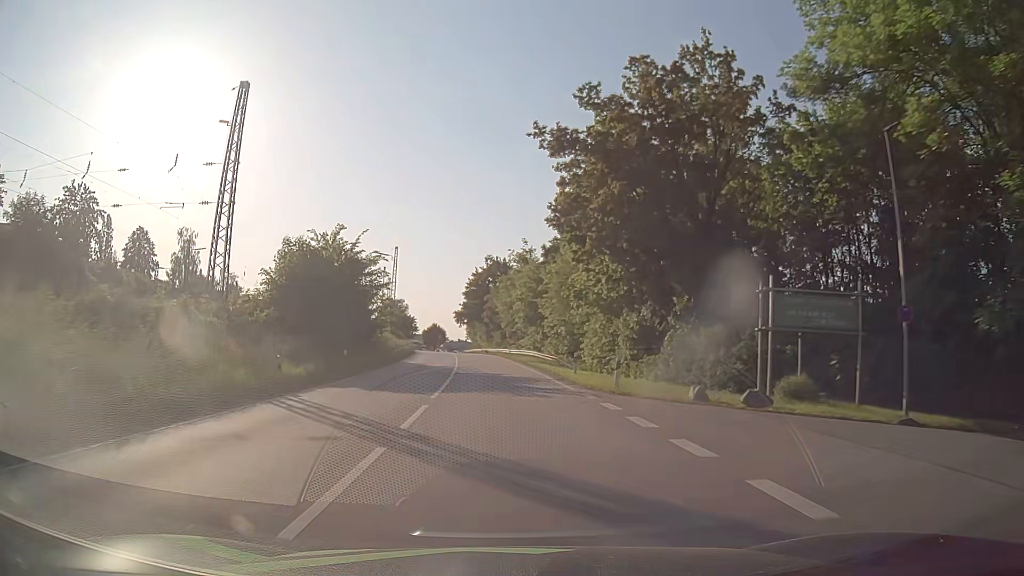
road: primary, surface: asphalt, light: Day
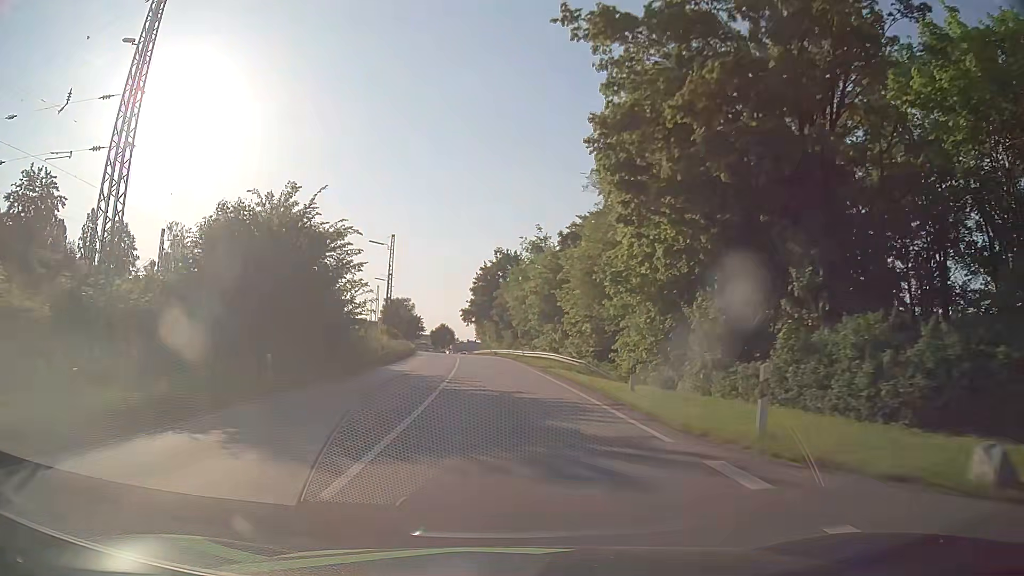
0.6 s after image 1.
(-0.1, +10.8) m; -1°
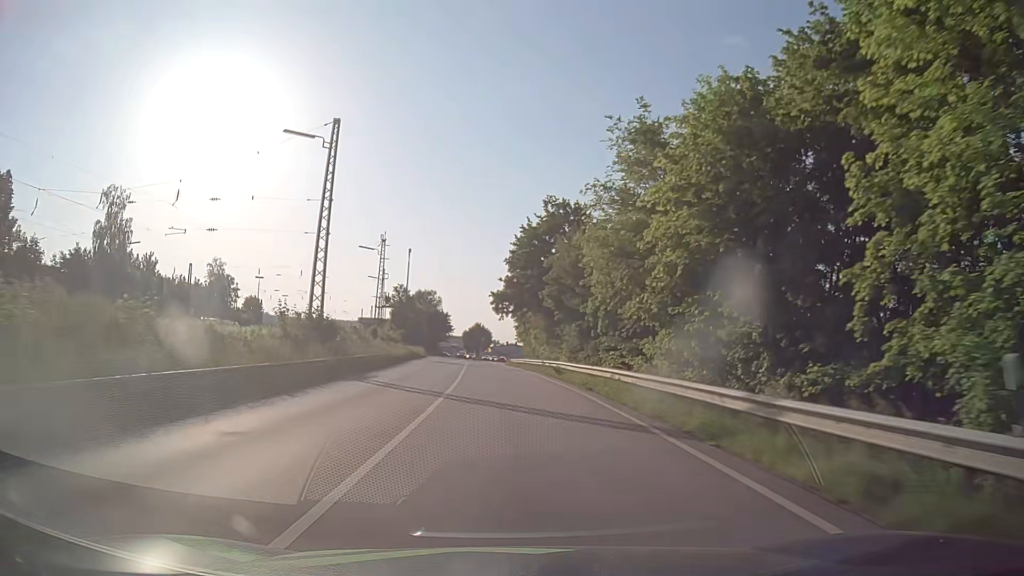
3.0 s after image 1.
(-1.3, +43.0) m; -3°
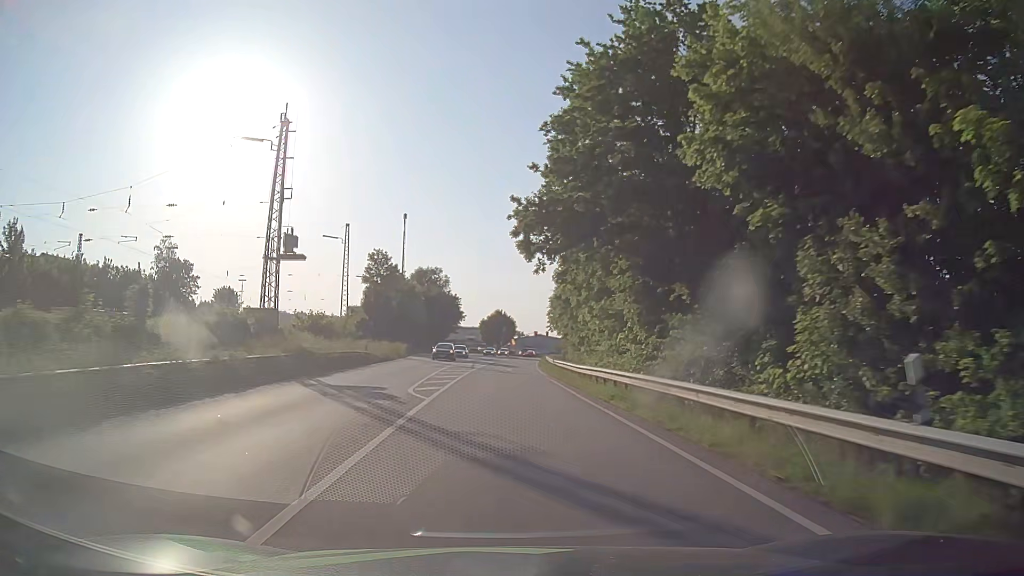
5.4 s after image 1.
(-0.8, +43.1) m; -1°
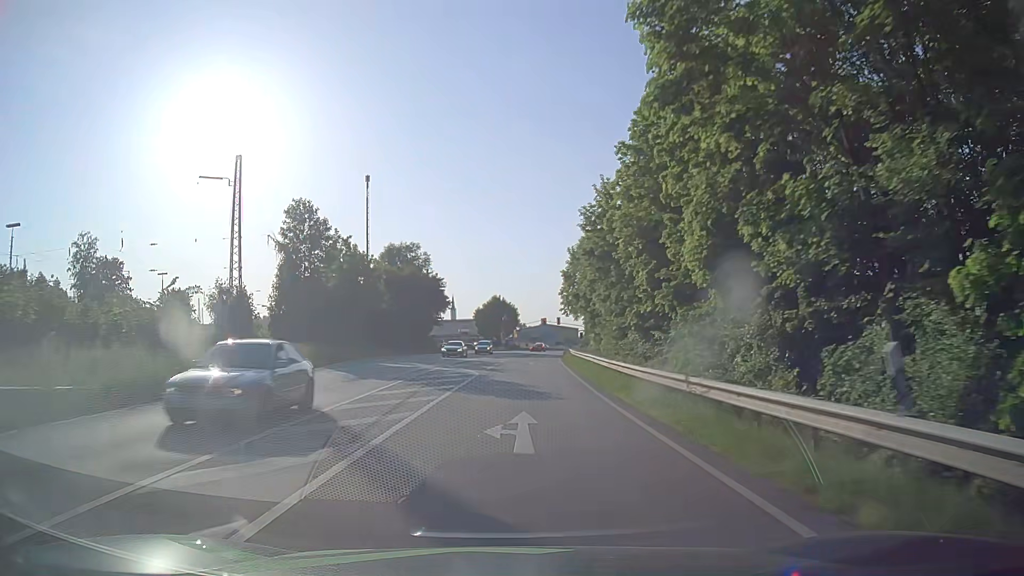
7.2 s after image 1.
(-0.1, +32.5) m; 0°
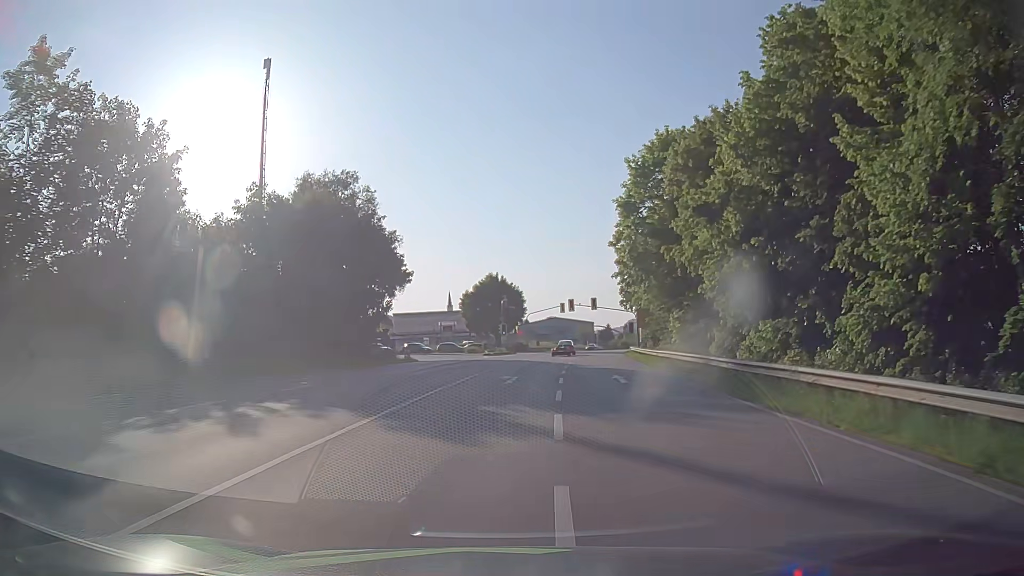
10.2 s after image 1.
(-0.5, +47.5) m; -1°
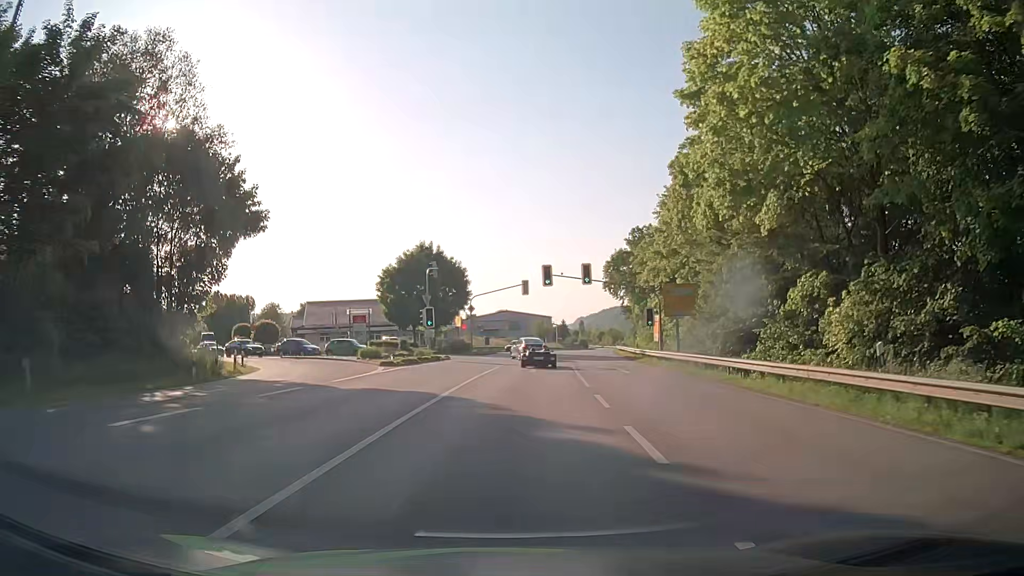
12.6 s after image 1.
(+1.3, +31.7) m; +4°
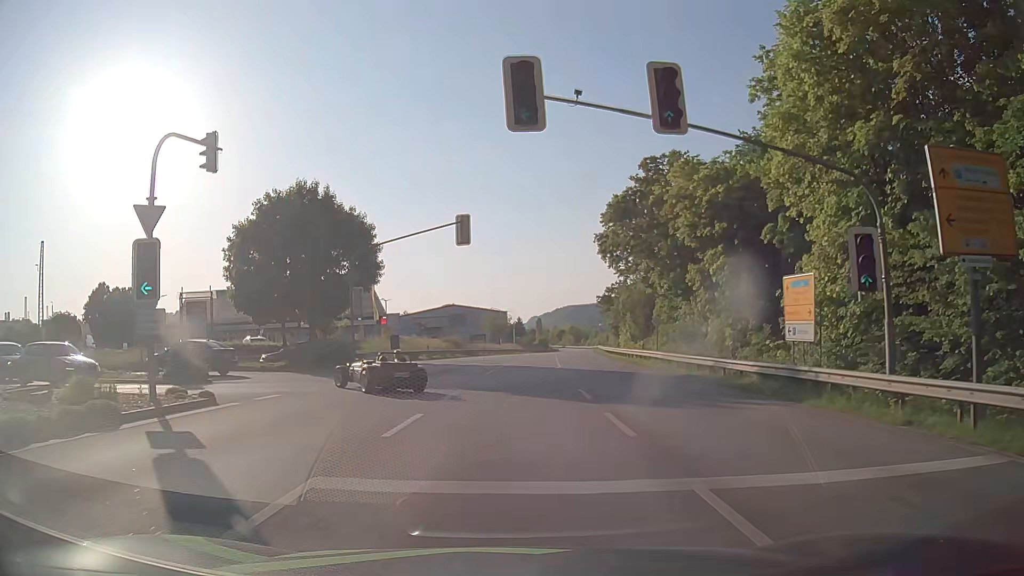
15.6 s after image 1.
(+1.4, +31.4) m; +4°
